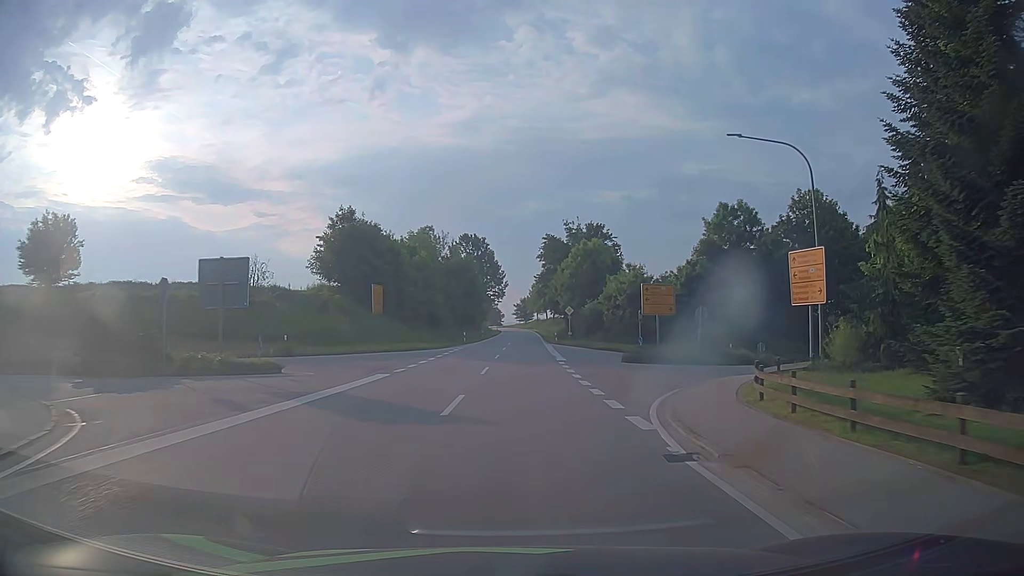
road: secondary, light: Day
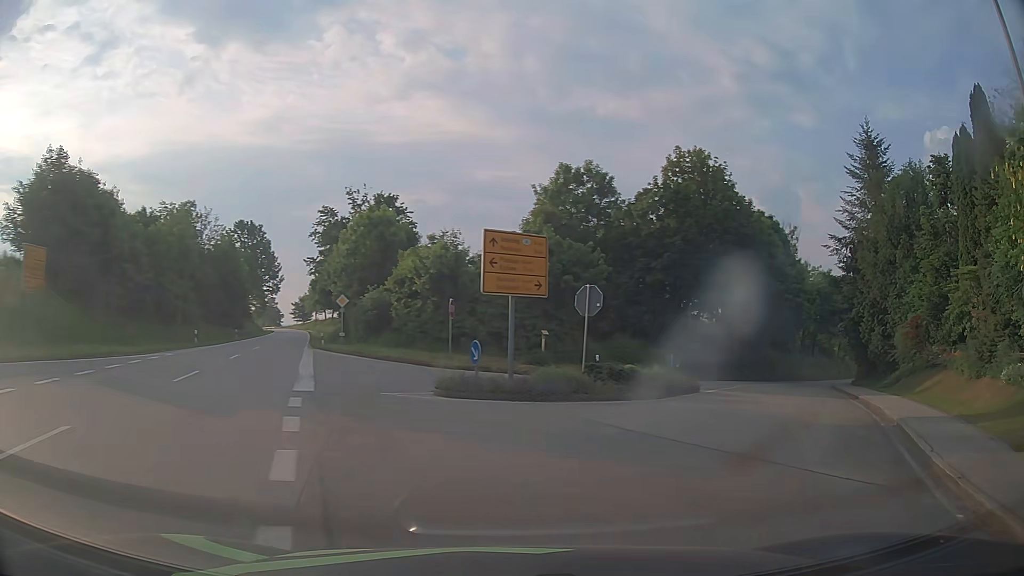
(+1.9, +18.5) m; +19°
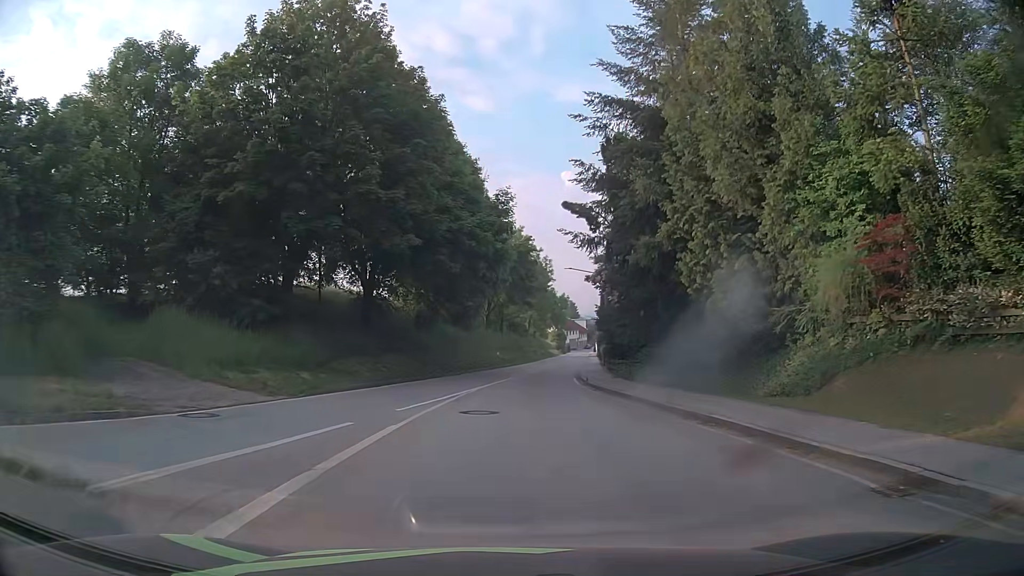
(+6.5, +20.5) m; +26°
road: tertiary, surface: asphalt
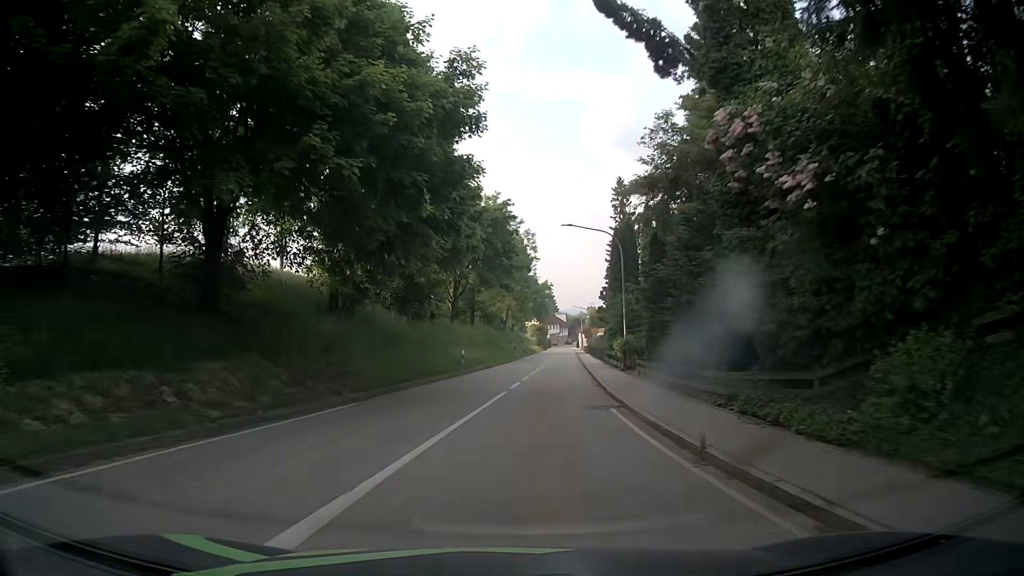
(+0.6, +17.2) m; +3°
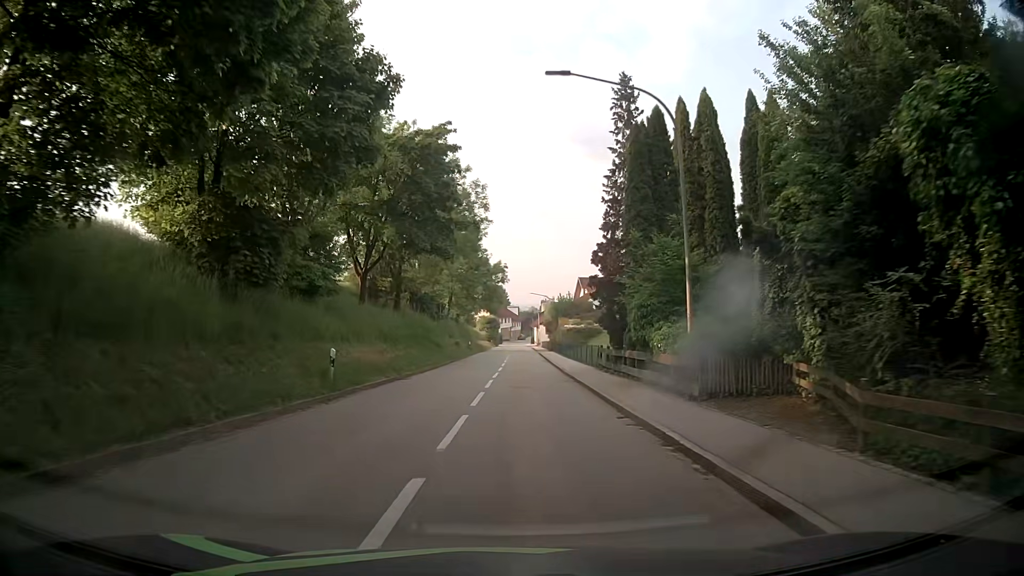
(+0.6, +19.7) m; +2°
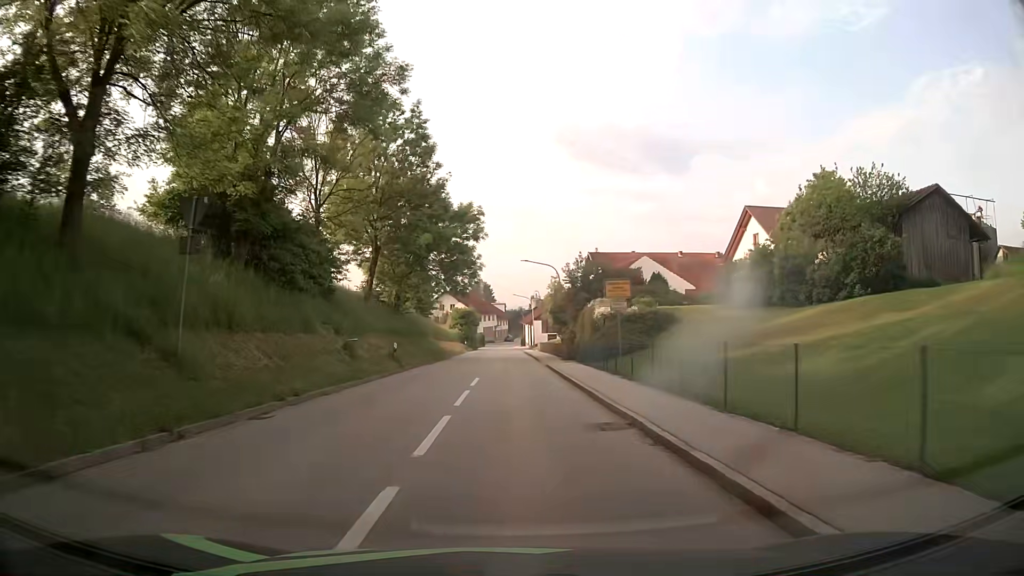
(+1.6, +37.1) m; +3°
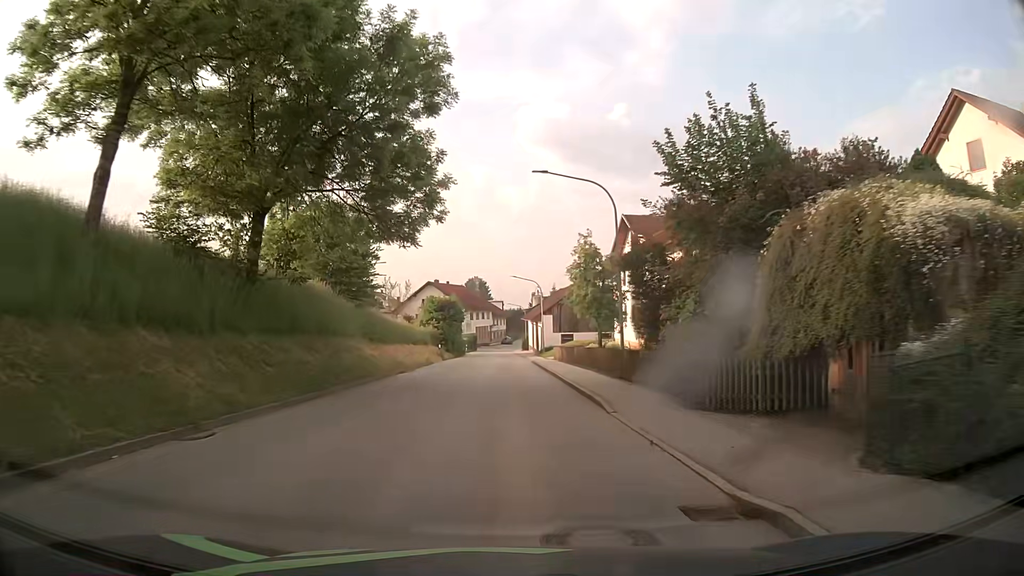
(-0.2, +28.6) m; -1°
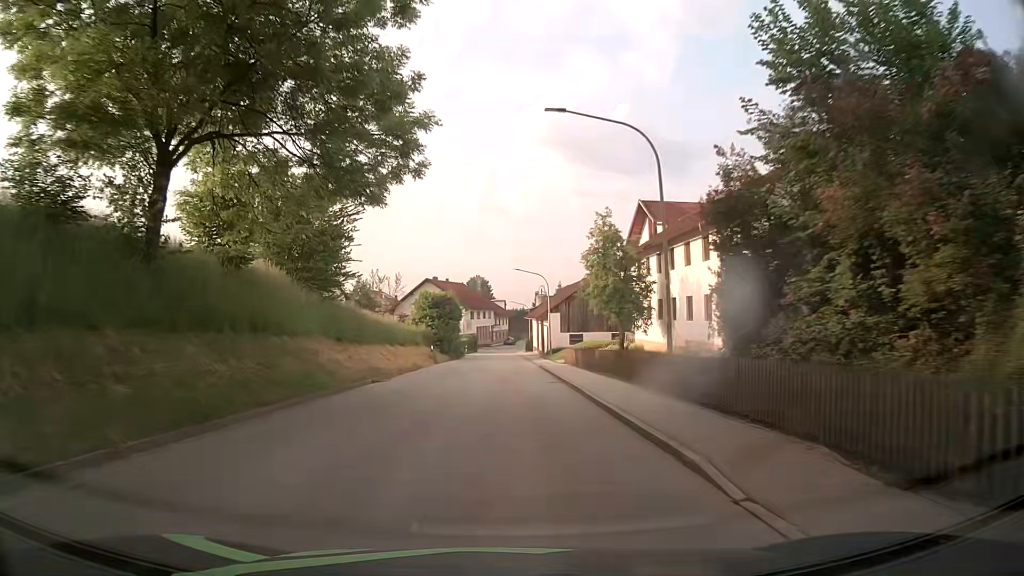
(0.0, +6.8) m; 0°
(0, +10) (0, +20) (0, +30) (0, +40) (0, +50) (-1, +60) (-1, +70) (-1, +80) (-1, +90) (-1, +100) m
